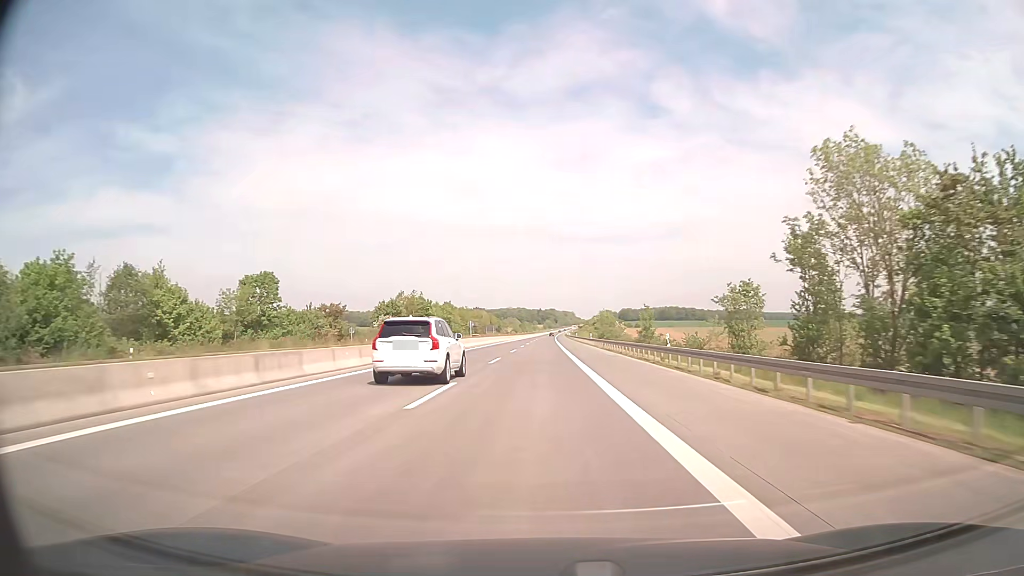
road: motorway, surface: asphalt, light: Day
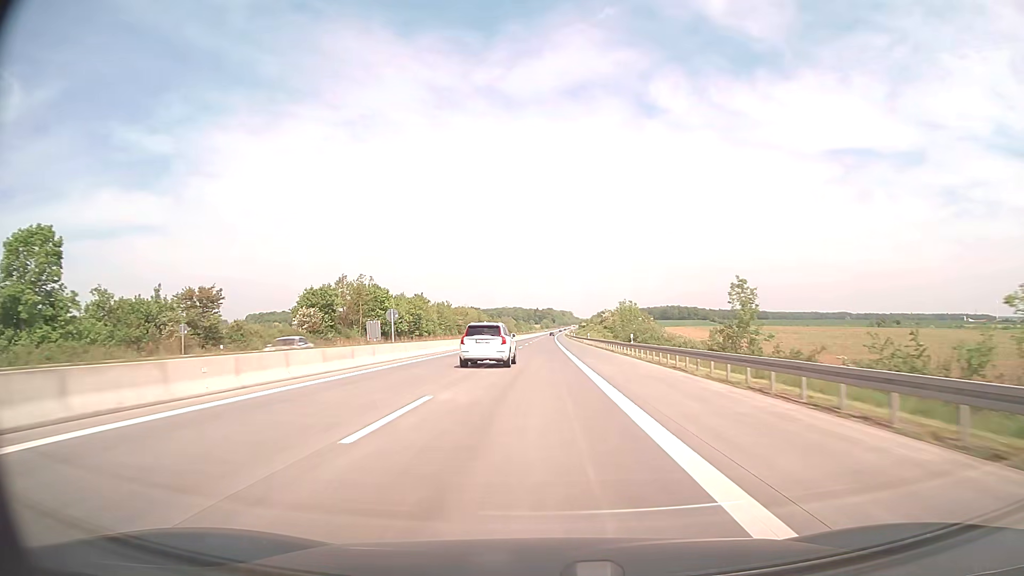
(+0.1, +39.7) m; 0°
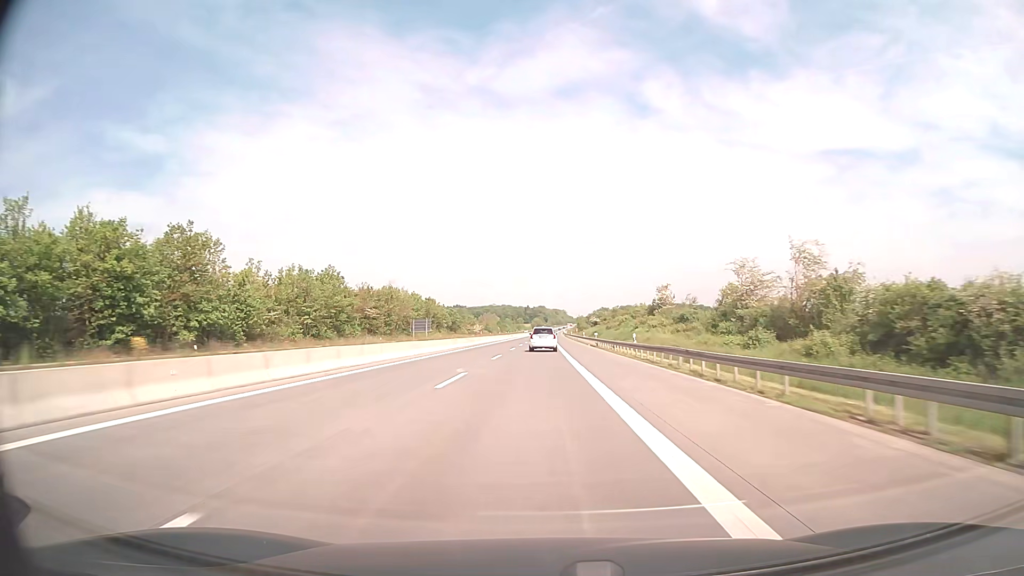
(+0.5, +99.4) m; +1°
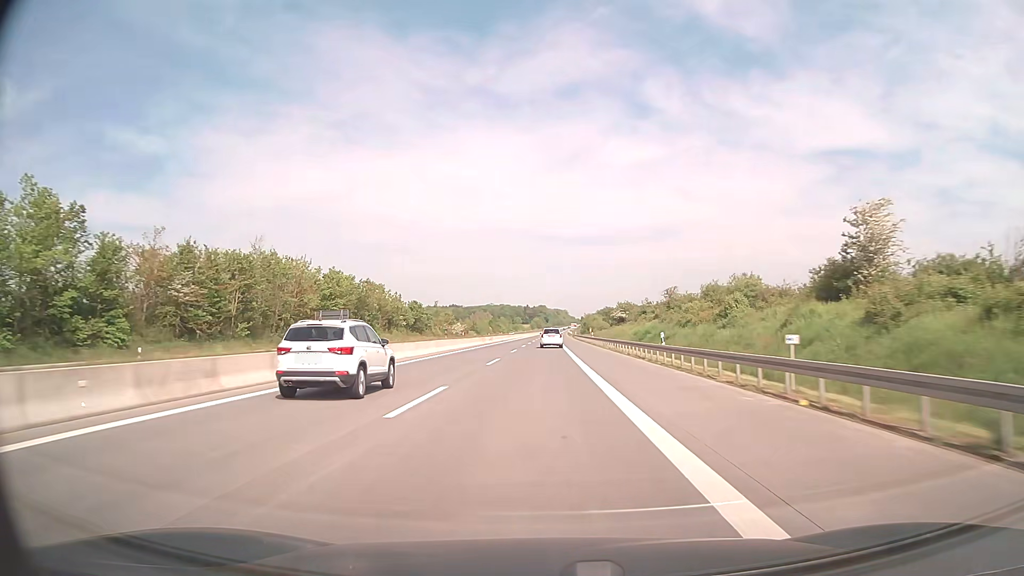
(0.0, +59.6) m; 0°
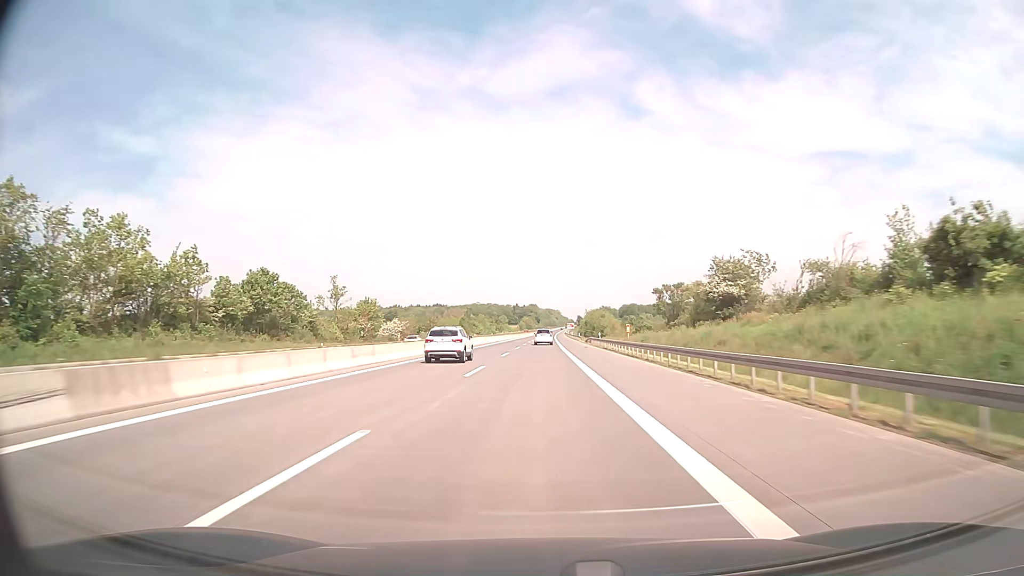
(+0.4, +79.4) m; +1°
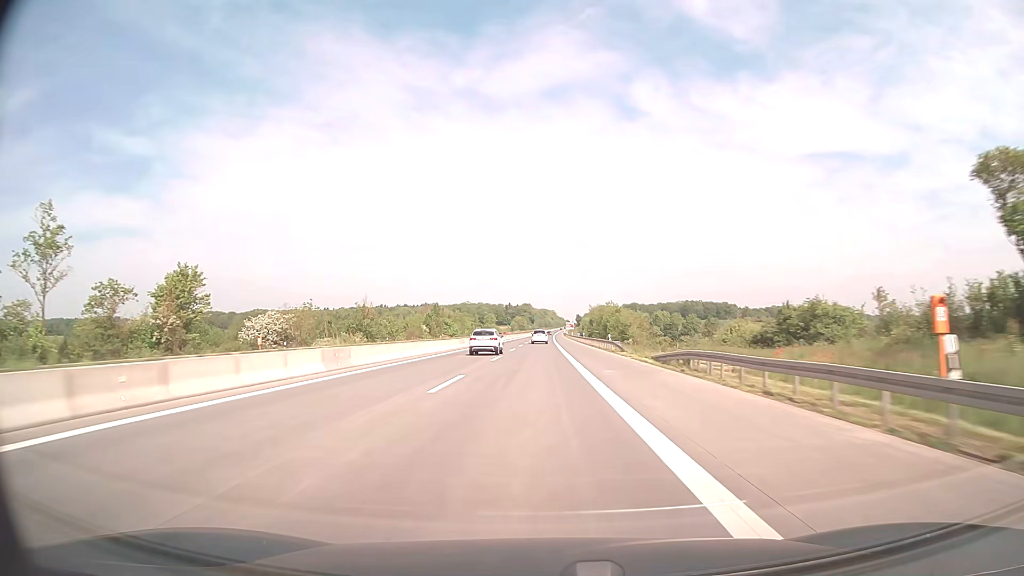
(+0.2, +59.5) m; 0°
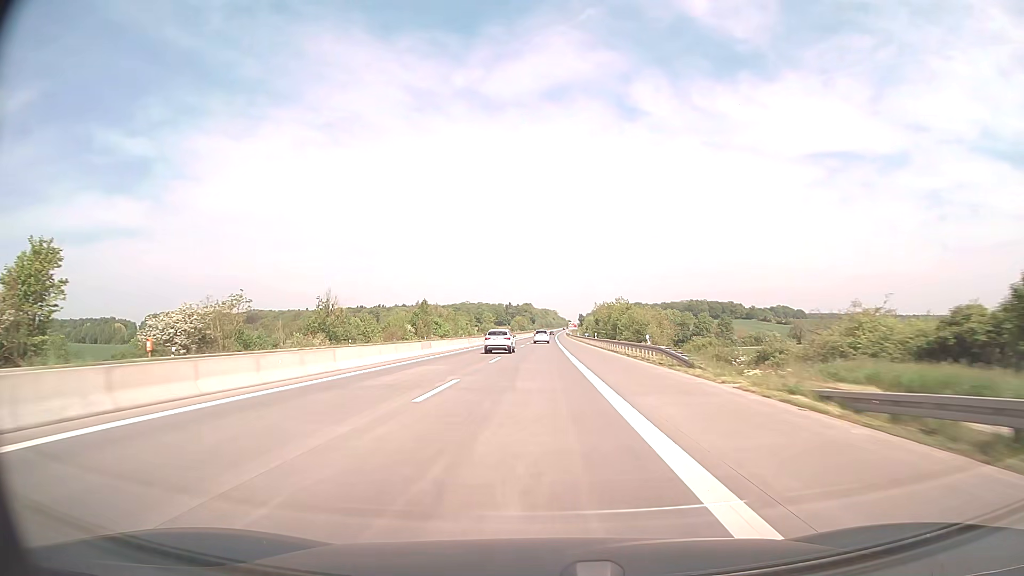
(0.0, +19.8) m; 0°
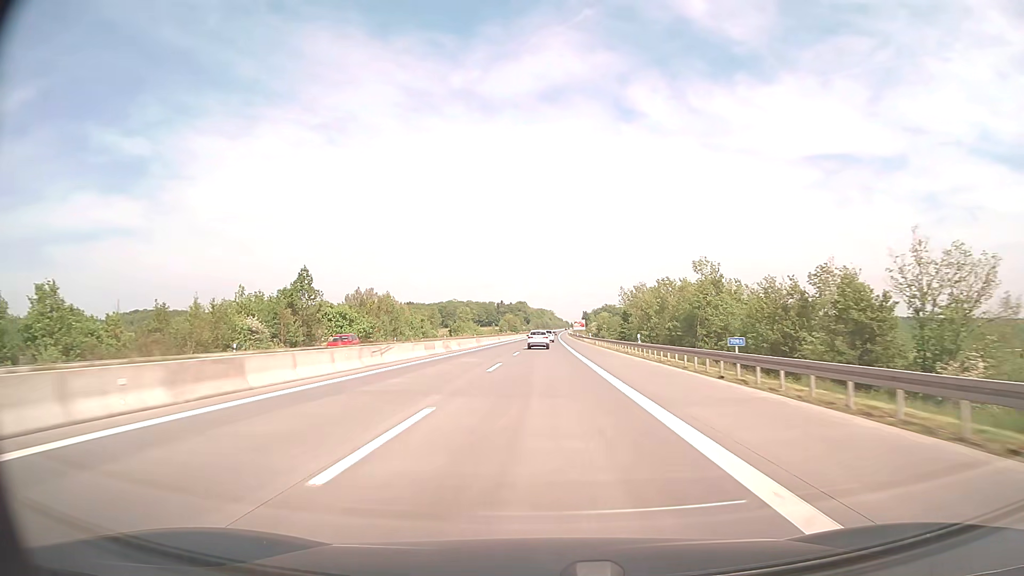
(-0.2, +79.2) m; 0°
(0, +10) (0, +20) (0, +30) (0, +40) (0, +50) (0, +60) (+1, +70) (+1, +80) (+1, +90) (+1, +100) m
